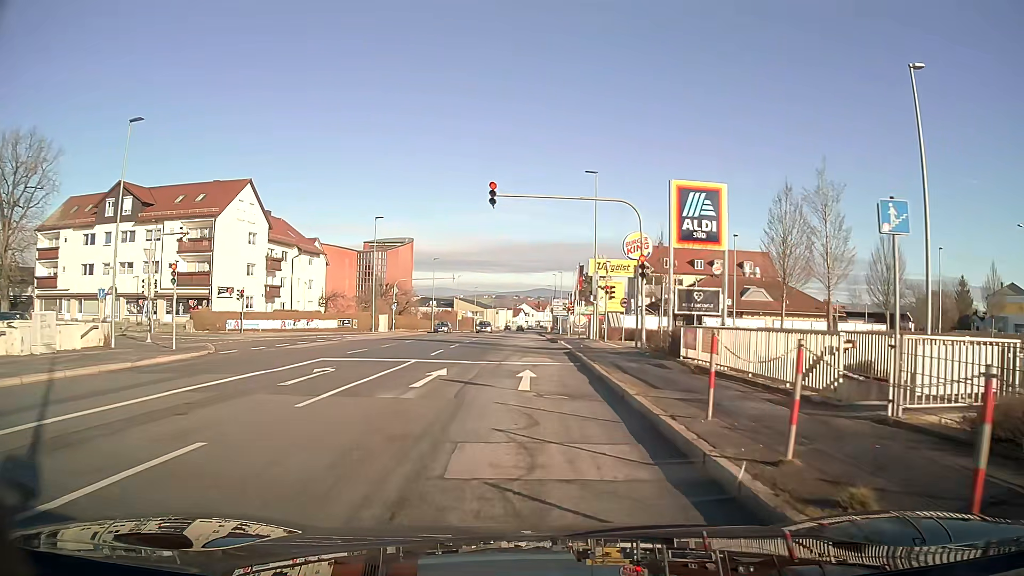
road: tertiary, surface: asphalt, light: Day
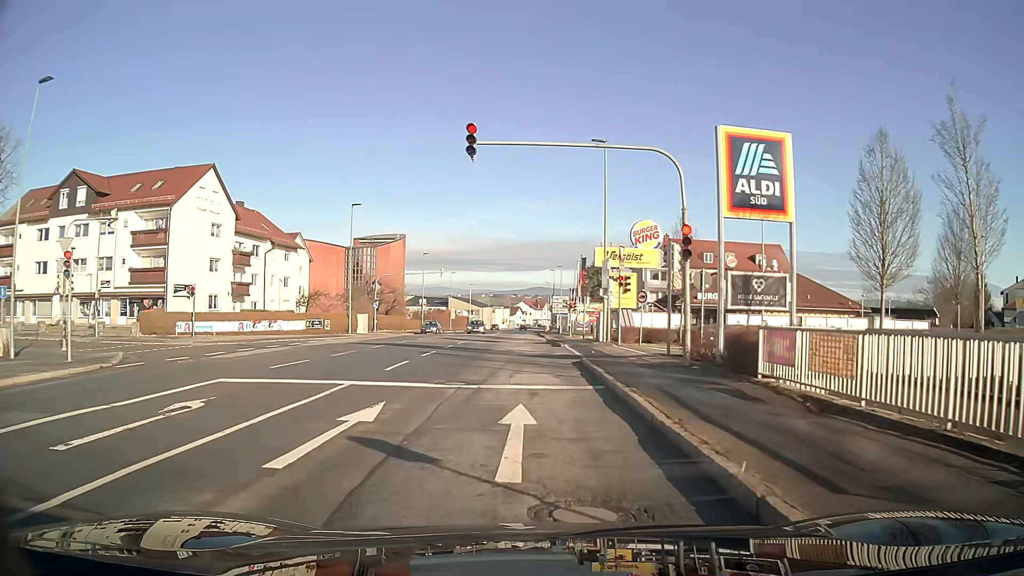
(0.0, +6.9) m; 0°
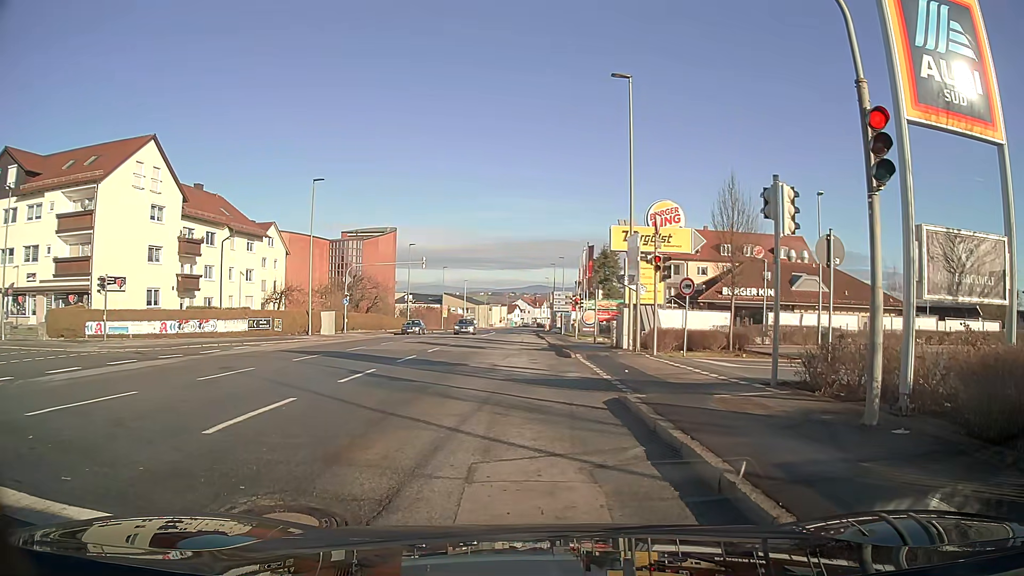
(0.0, +9.0) m; 0°
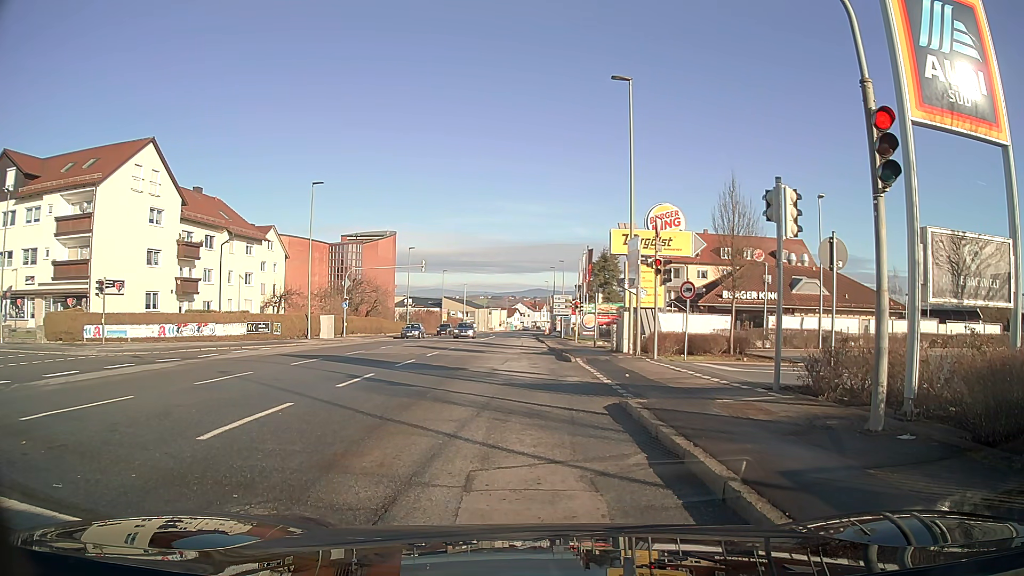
(0.0, +0.2) m; 0°
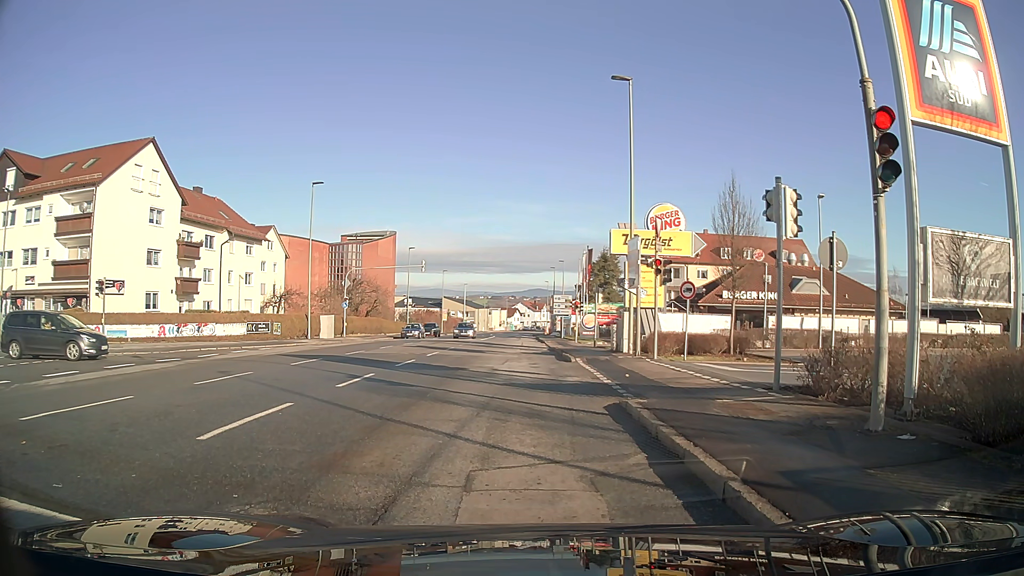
(0.0, 0.0) m; 0°
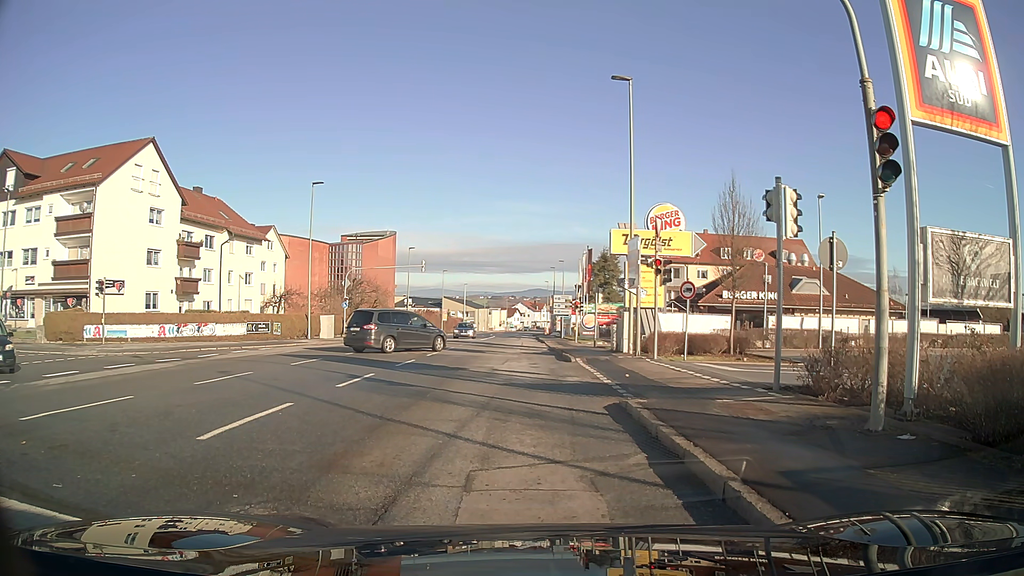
(0.0, 0.0) m; 0°
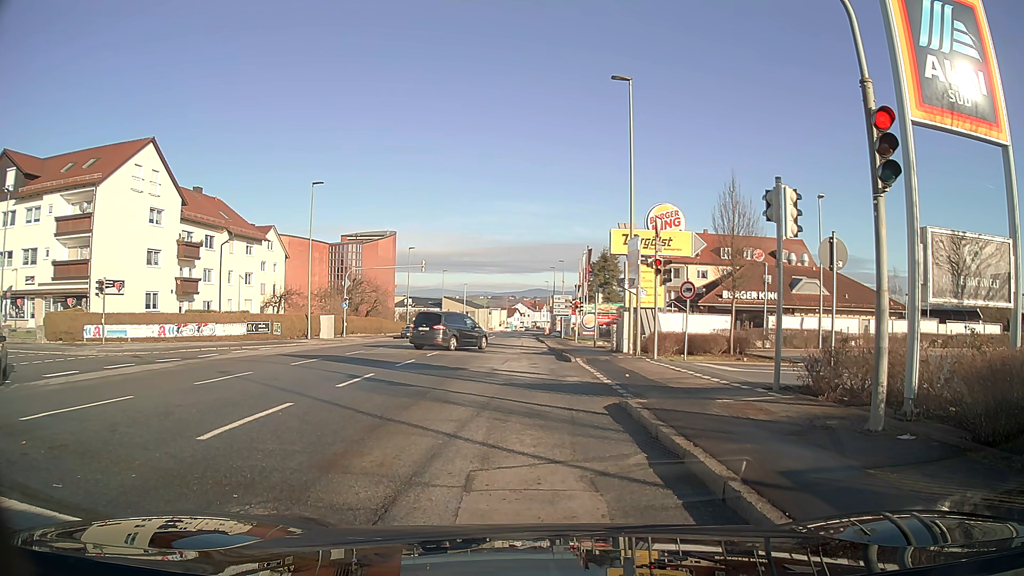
(0.0, 0.0) m; 0°
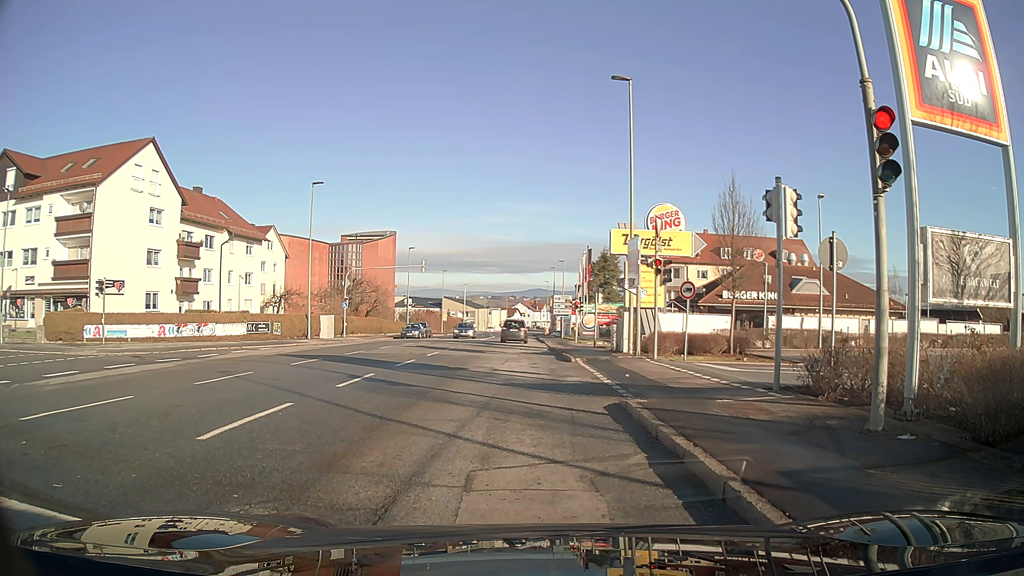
(0.0, 0.0) m; 0°
(0, +10) (0, +20) (0, +30) (0, +40) (-1, +50) (-1, +60) (-1, +70) (-1, +80) (-1, +90) (-1, +100) m
